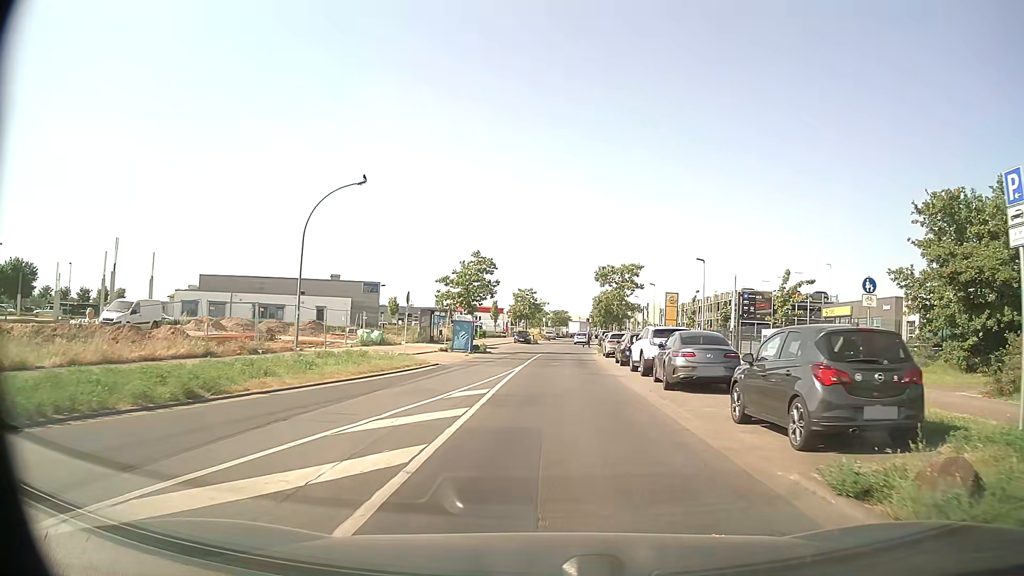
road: tertiary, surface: asphalt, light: Day
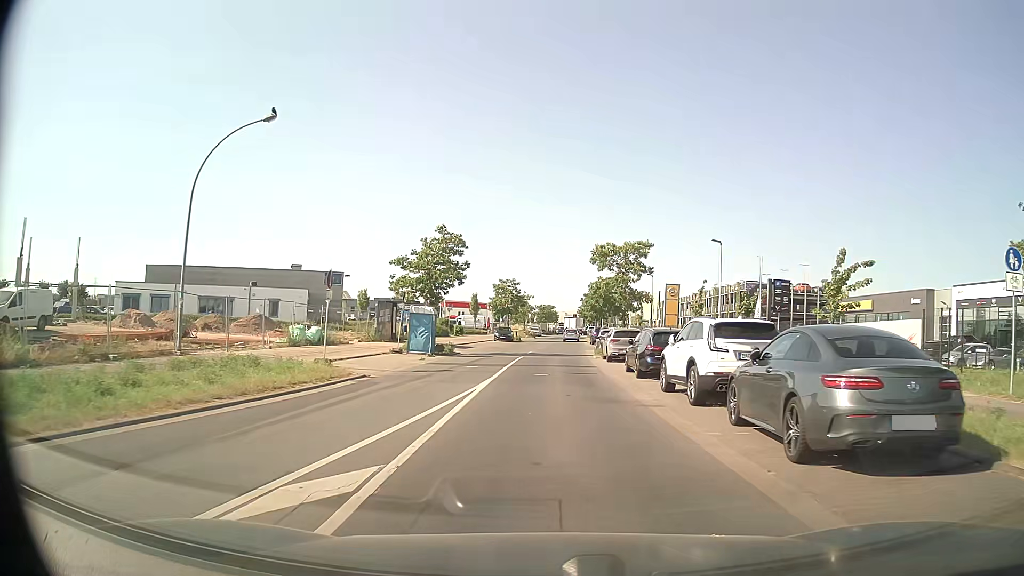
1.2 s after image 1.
(+0.1, +9.5) m; +1°
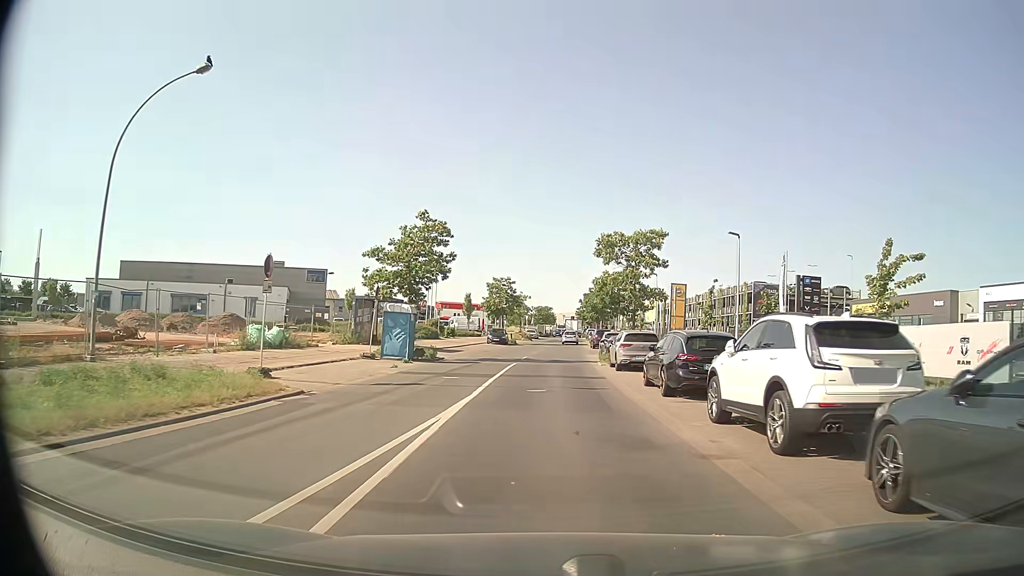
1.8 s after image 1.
(0.0, +4.8) m; 0°
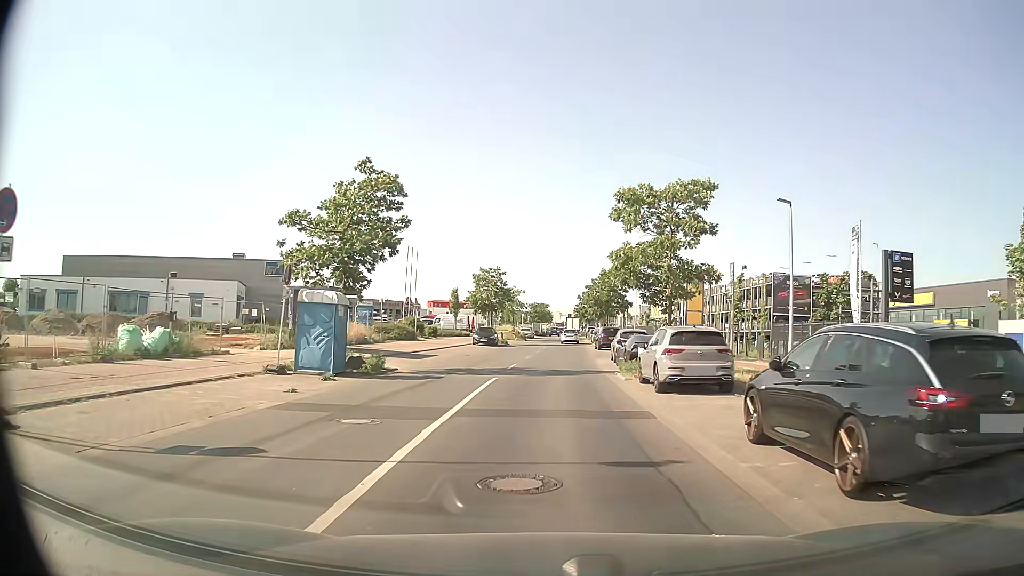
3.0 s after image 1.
(+0.1, +9.5) m; 0°
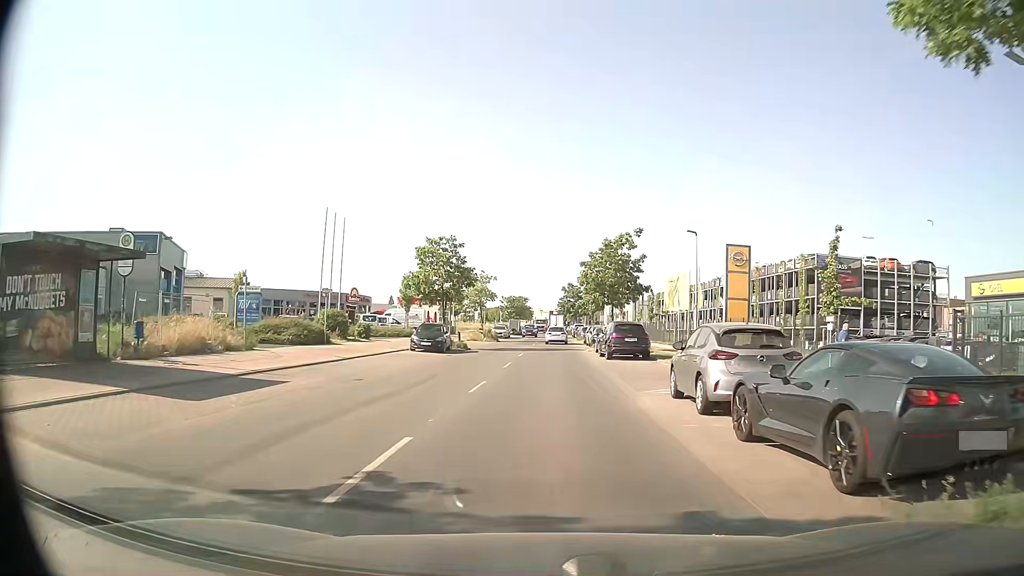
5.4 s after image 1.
(+0.3, +18.6) m; +2°
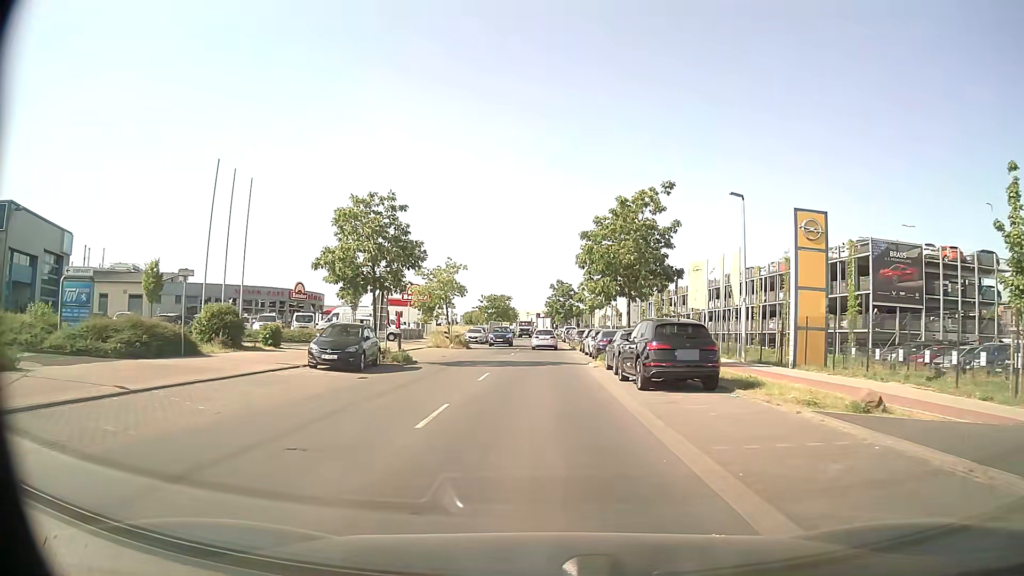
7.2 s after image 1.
(+0.2, +13.8) m; +1°
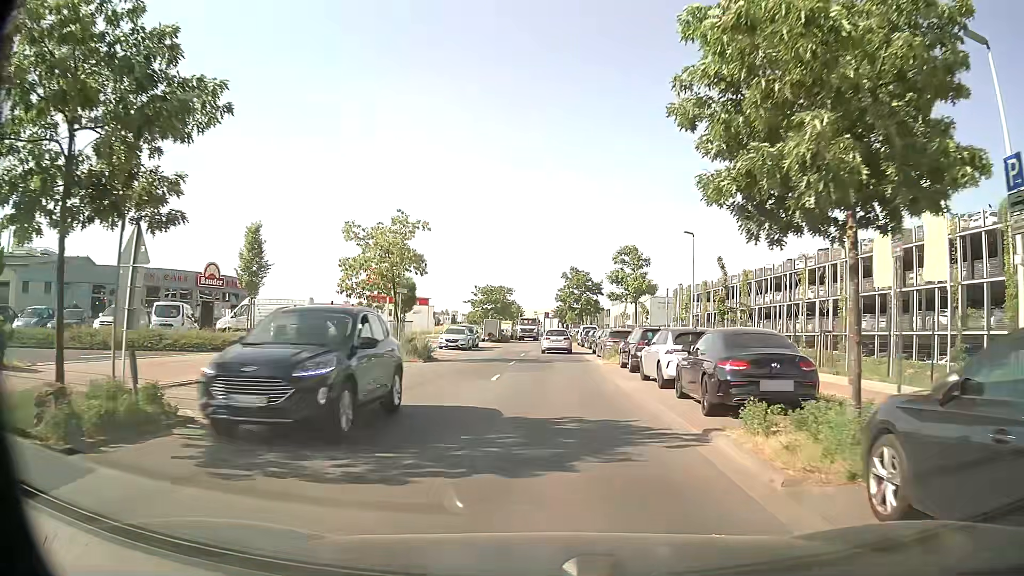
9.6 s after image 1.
(-0.2, +19.4) m; -1°
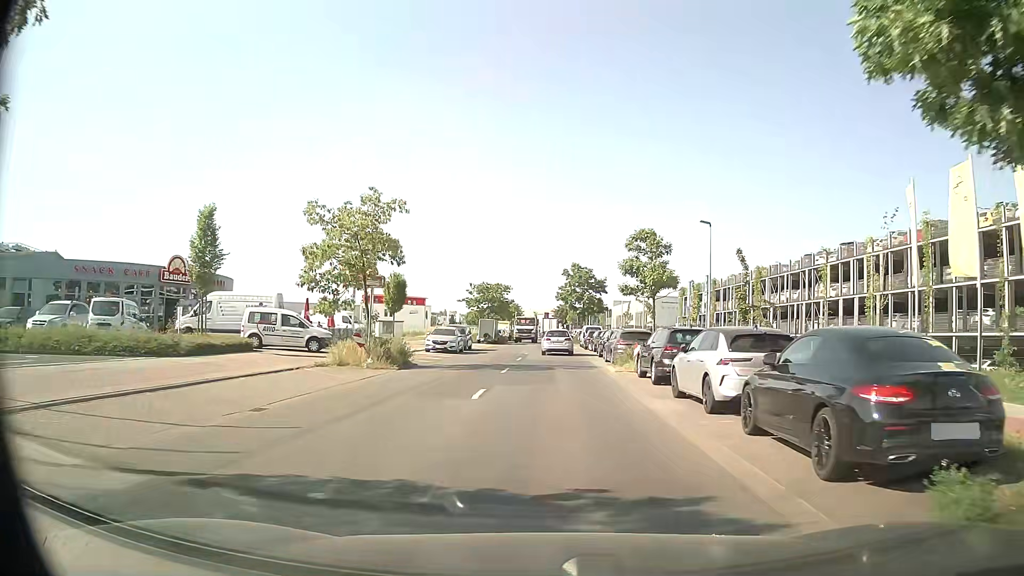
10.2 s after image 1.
(0.0, +4.8) m; 0°
(0, +10) (0, +20) (+1, +30) (+1, +40) (+1, +50) (+1, +60) (+1, +70) (+1, +80) (+1, +90) (+1, +100) m
